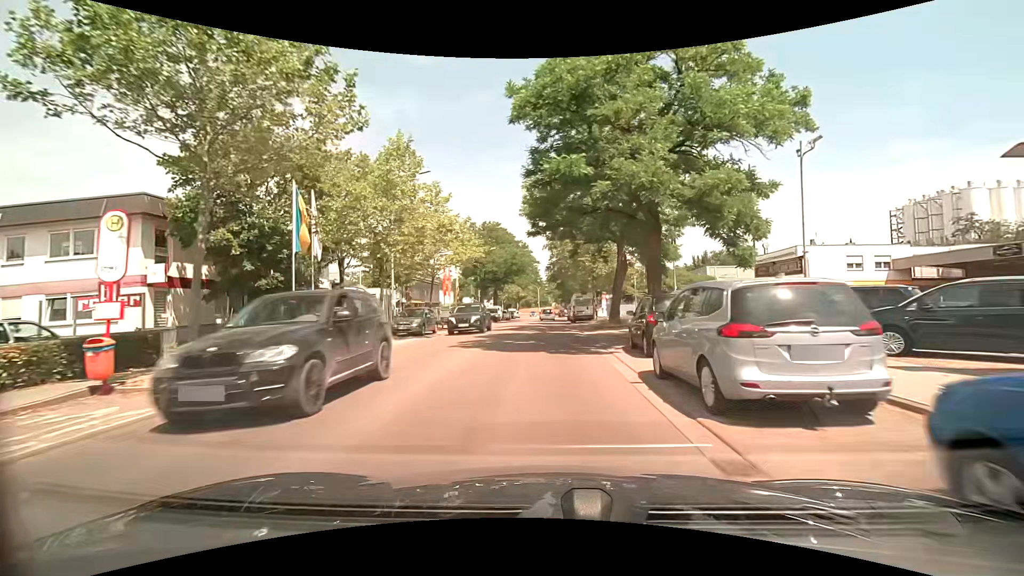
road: unclassified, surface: asphalt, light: Day
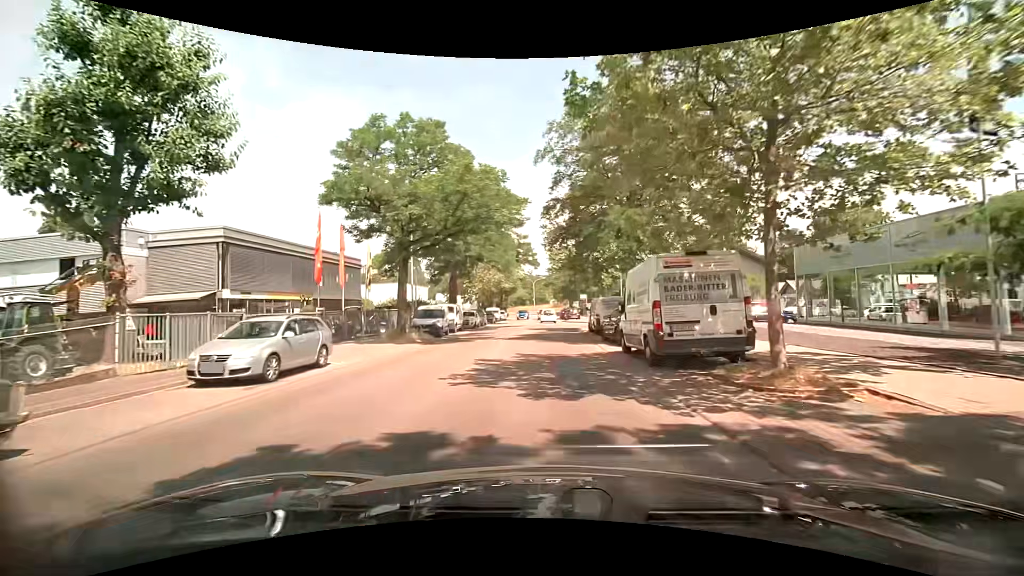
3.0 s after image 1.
(0.0, +31.4) m; 0°
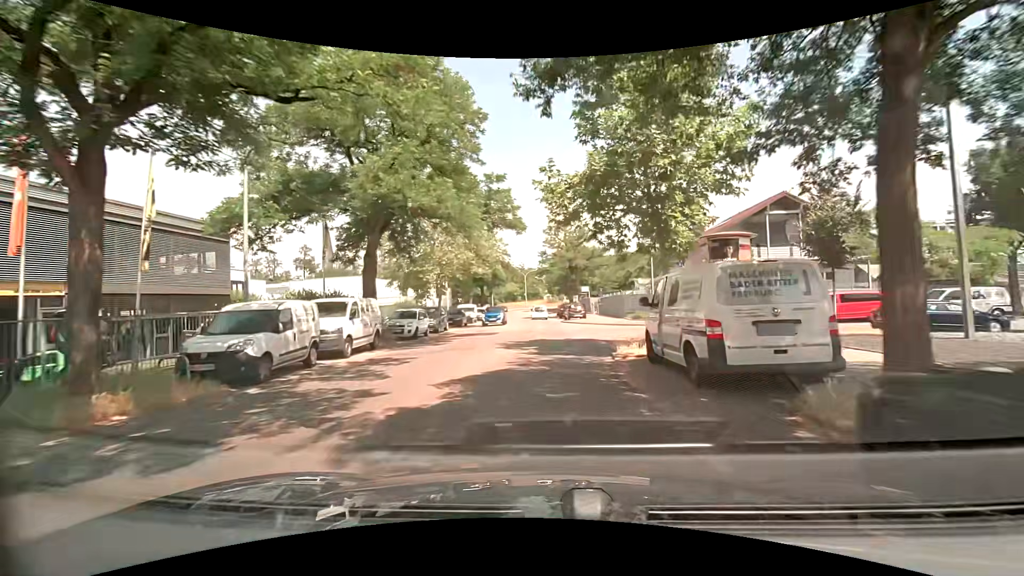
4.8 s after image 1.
(+0.1, +17.5) m; +1°
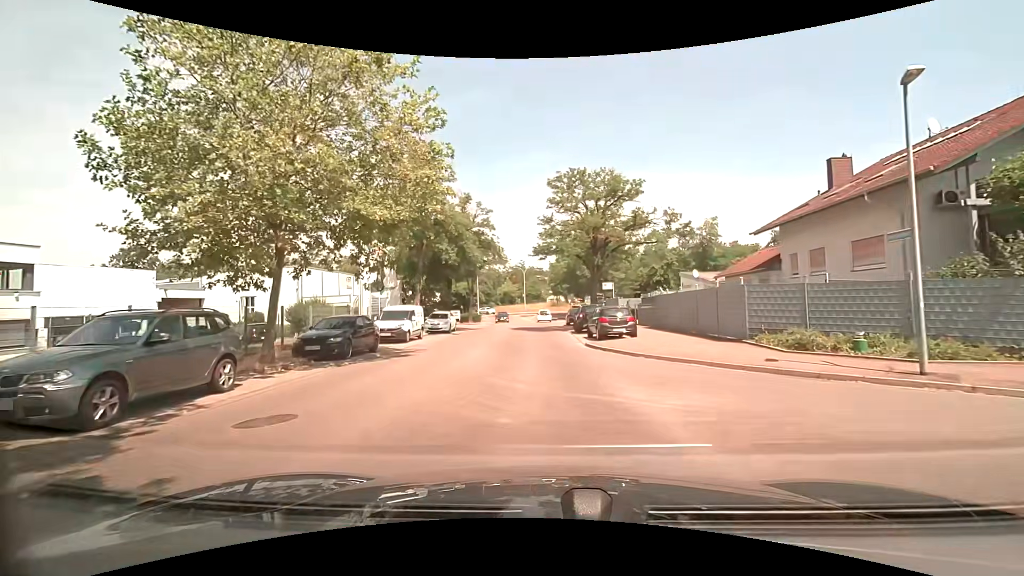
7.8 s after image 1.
(-0.1, +23.3) m; +1°
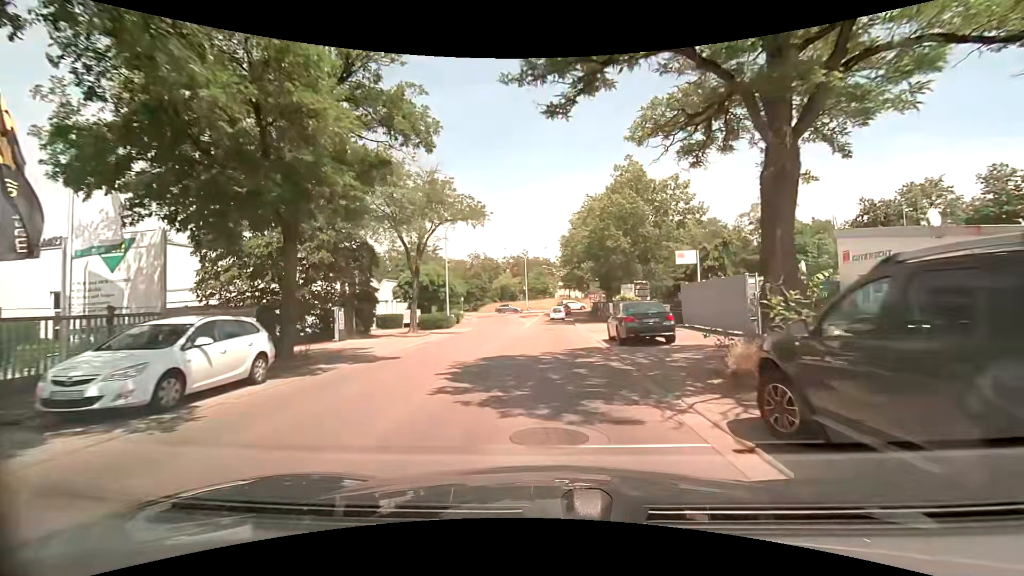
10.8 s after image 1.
(-0.6, +26.3) m; -2°
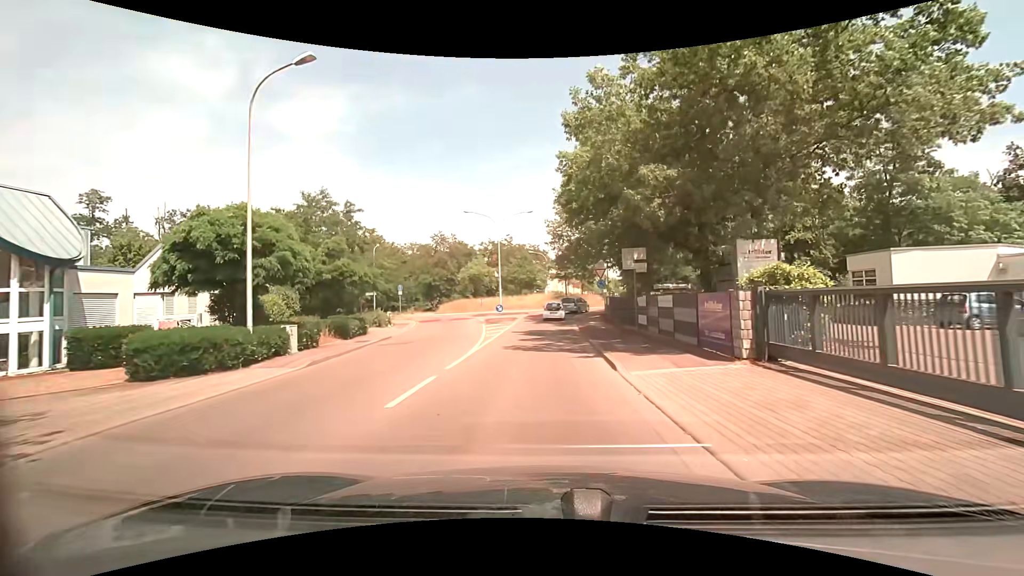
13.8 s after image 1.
(+0.5, +27.0) m; +2°
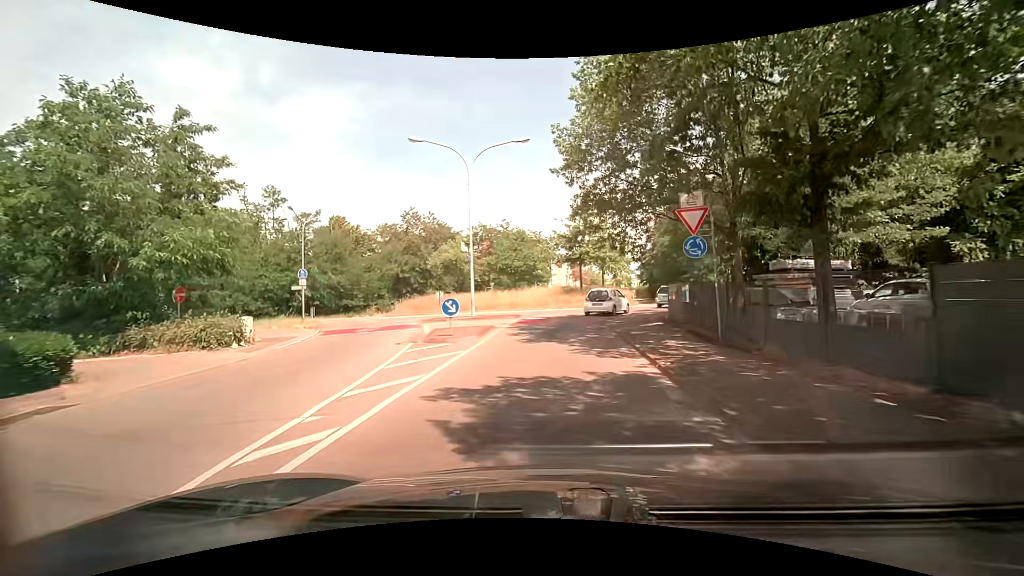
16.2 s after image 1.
(-0.2, +20.0) m; 0°
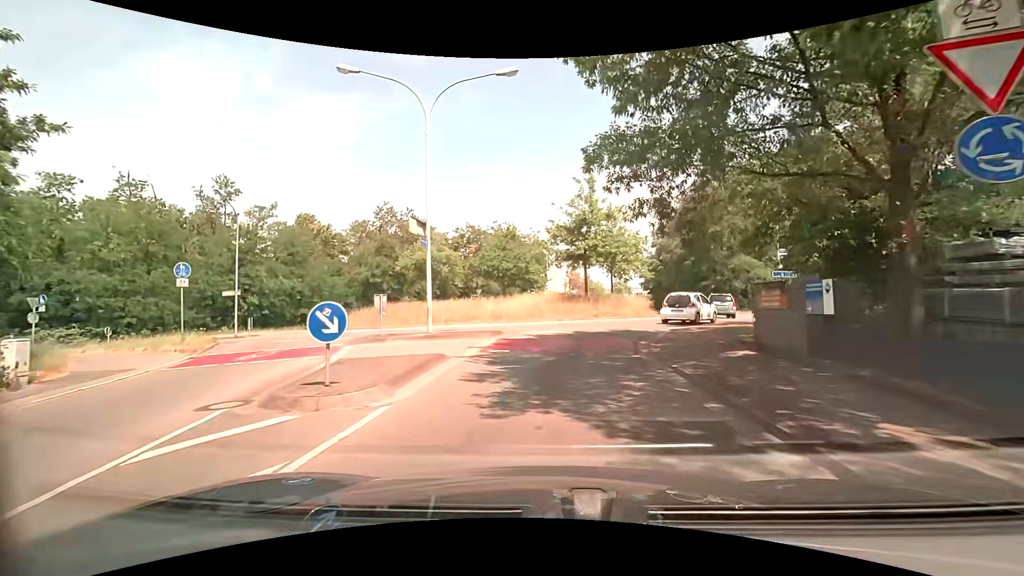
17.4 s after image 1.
(0.0, +9.0) m; 0°
(0, +10) (+2, +20) (+7, +28) (+15, +34) (+25, +37) (+35, +39) (+45, +40) (+55, +41) (+64, +42) (+74, +43) m
